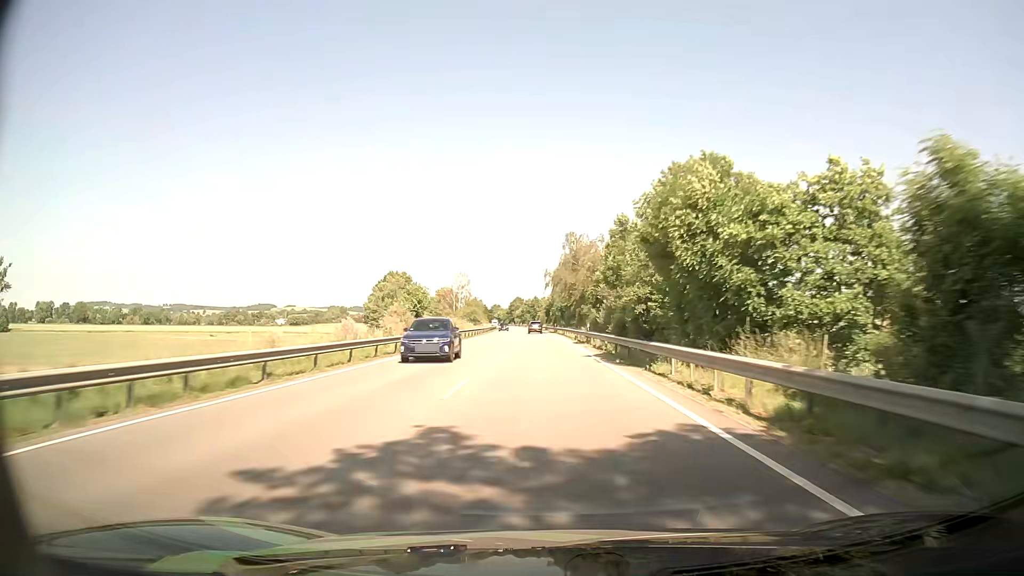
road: primary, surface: asphalt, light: Day
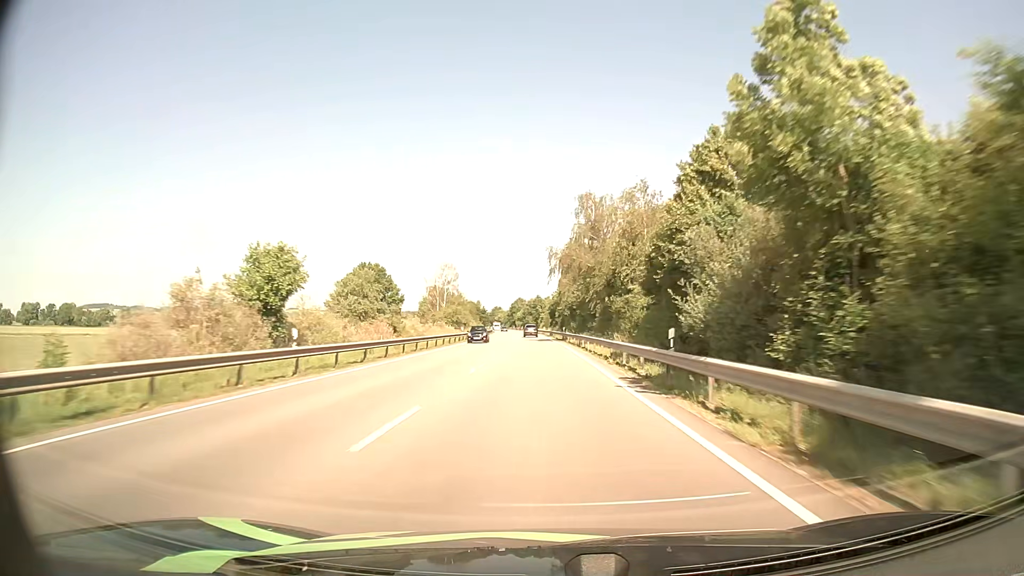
(0.0, +29.0) m; 0°
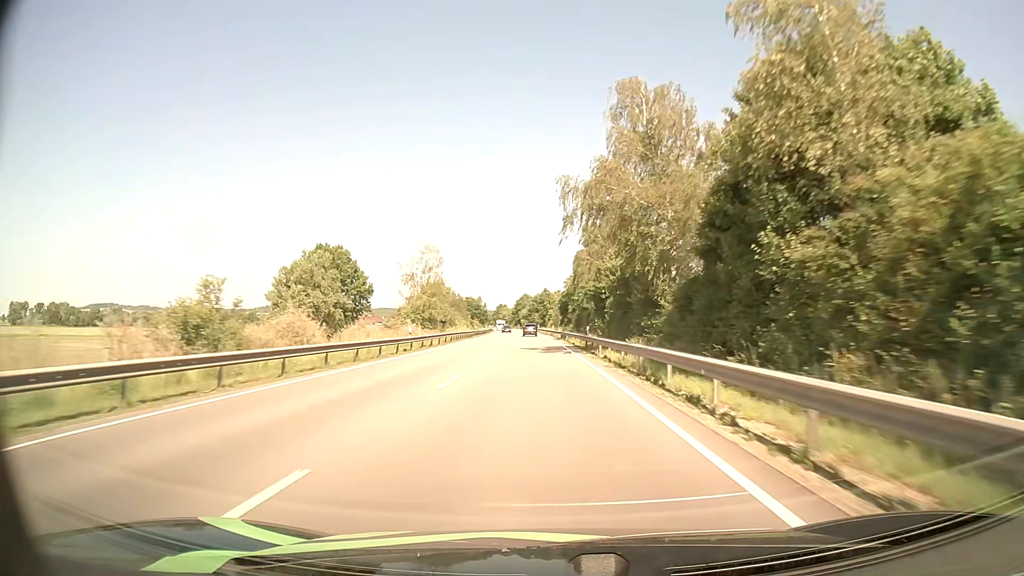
(-0.2, +29.0) m; -1°
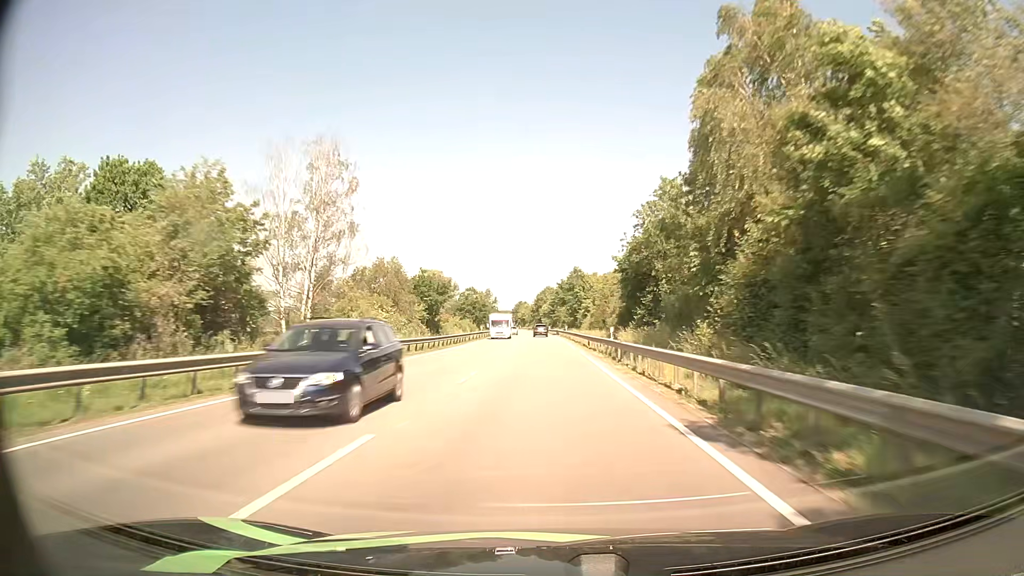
(-1.0, +58.0) m; -2°
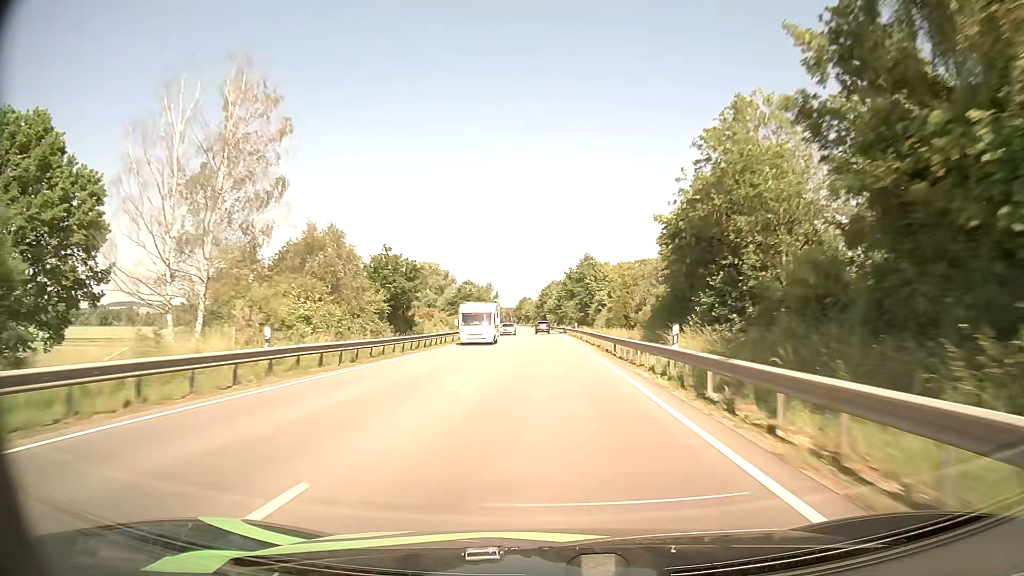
(-0.1, +14.5) m; 0°
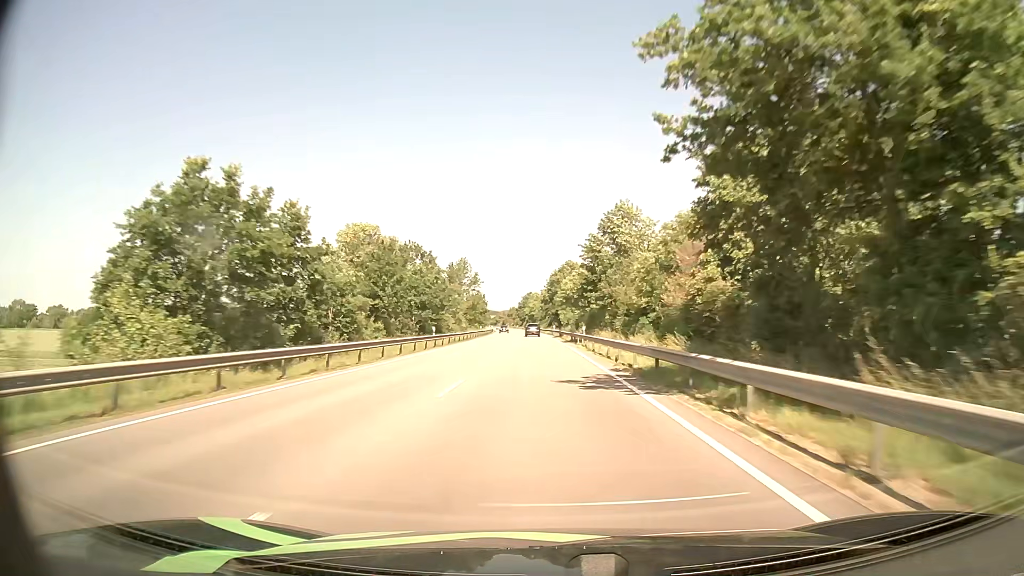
(-0.4, +73.1) m; -1°
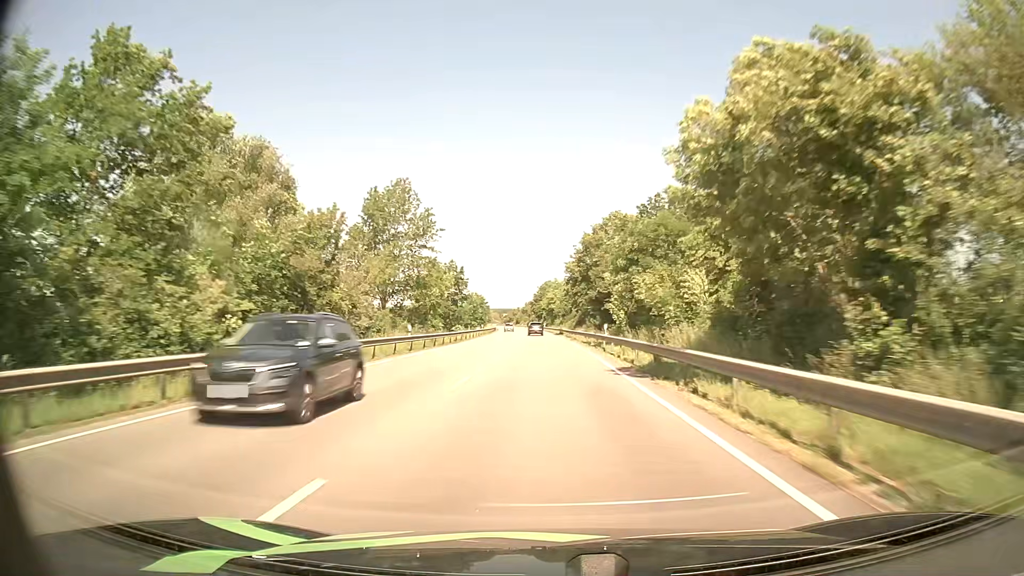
(-1.1, +59.1) m; -2°
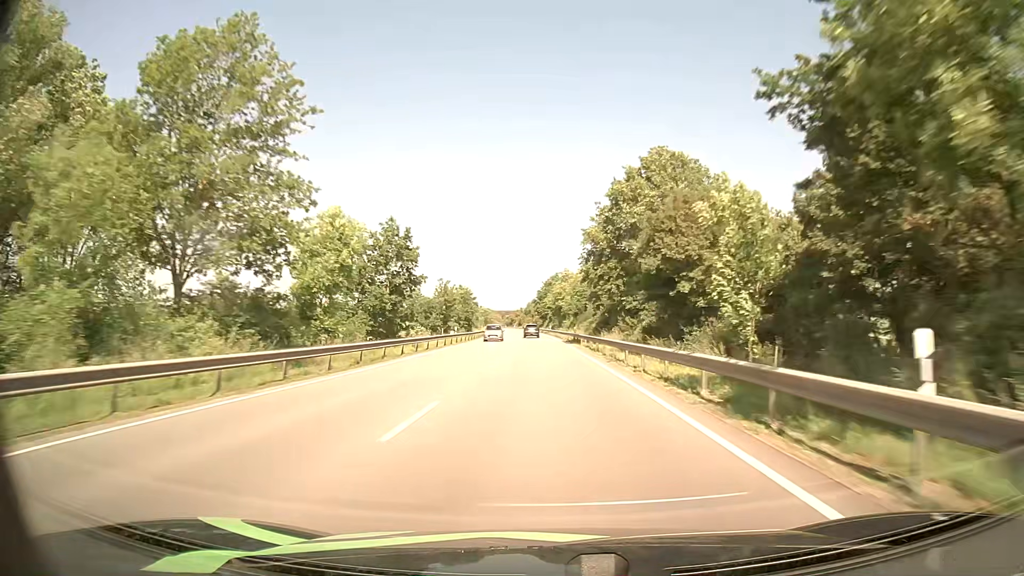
(-0.1, +29.9) m; -1°
(0, +10) (0, +20) (0, +30) (0, +40) (0, +50) (-1, +60) (-1, +70) (-1, +80) (-2, +90) (-2, +100) m
